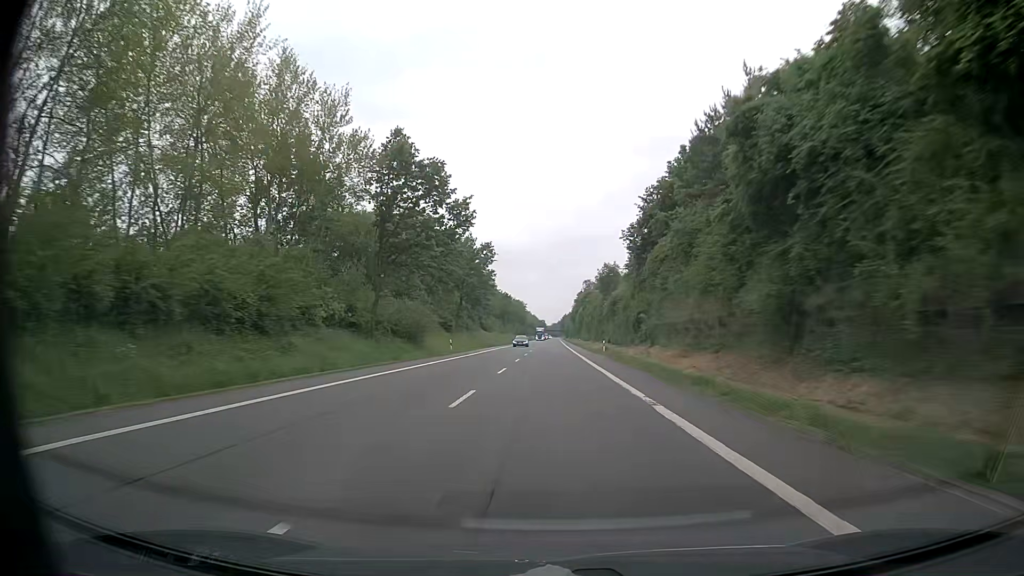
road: primary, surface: asphalt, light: Day
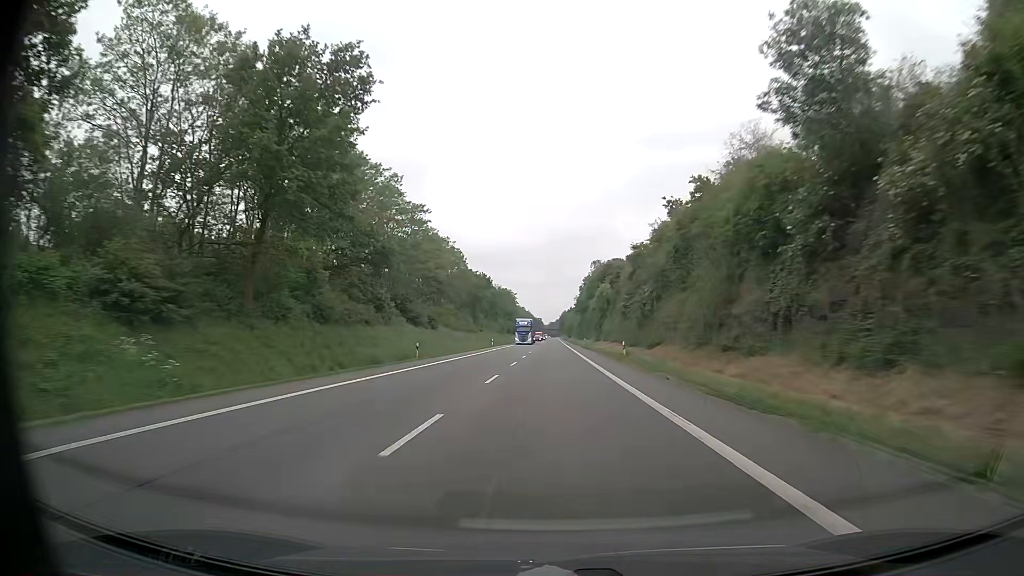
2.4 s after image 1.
(+0.2, +65.1) m; 0°
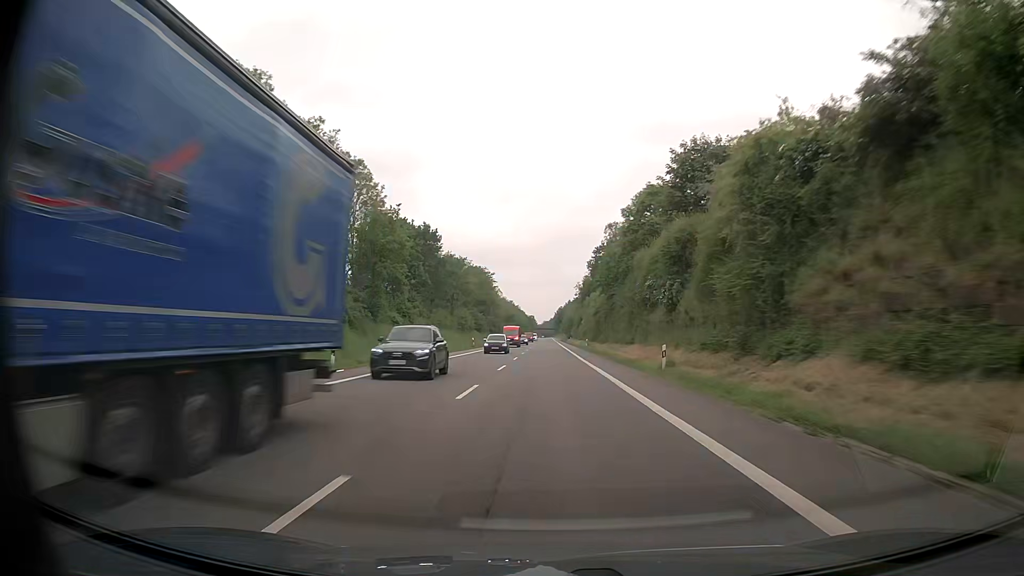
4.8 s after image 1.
(+0.4, +65.1) m; +1°
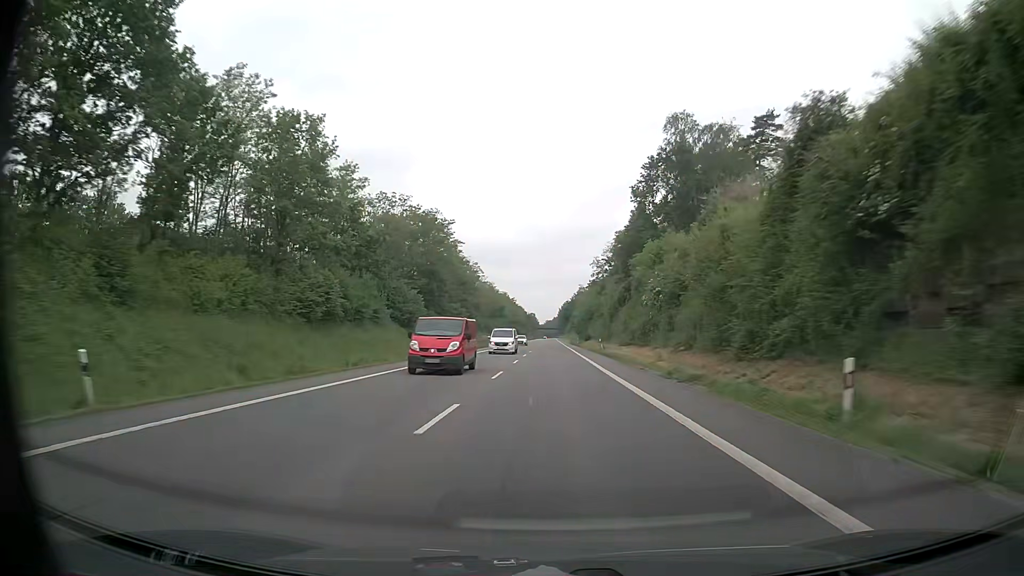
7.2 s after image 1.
(-0.3, +65.1) m; 0°
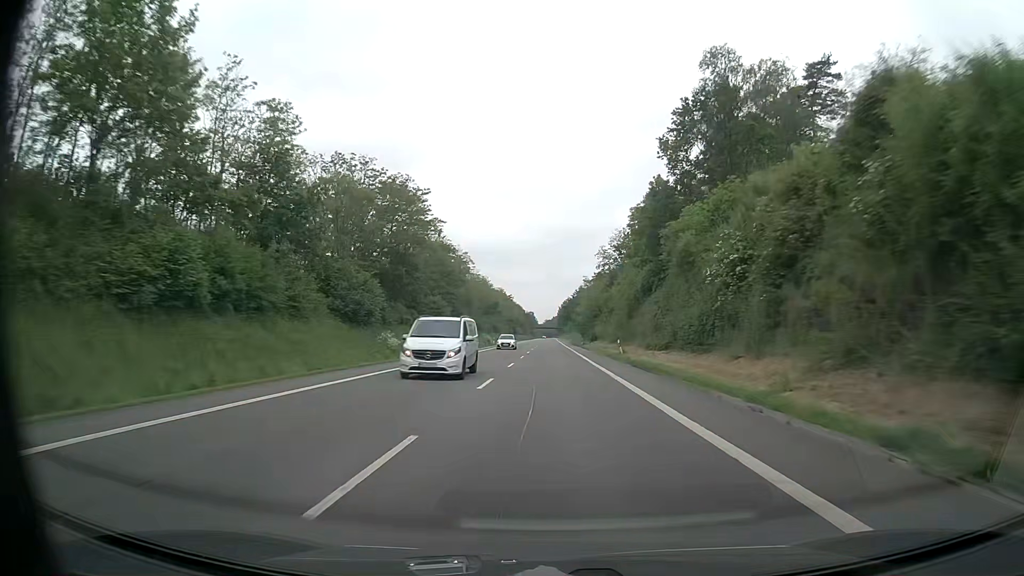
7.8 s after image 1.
(-0.1, +16.3) m; 0°
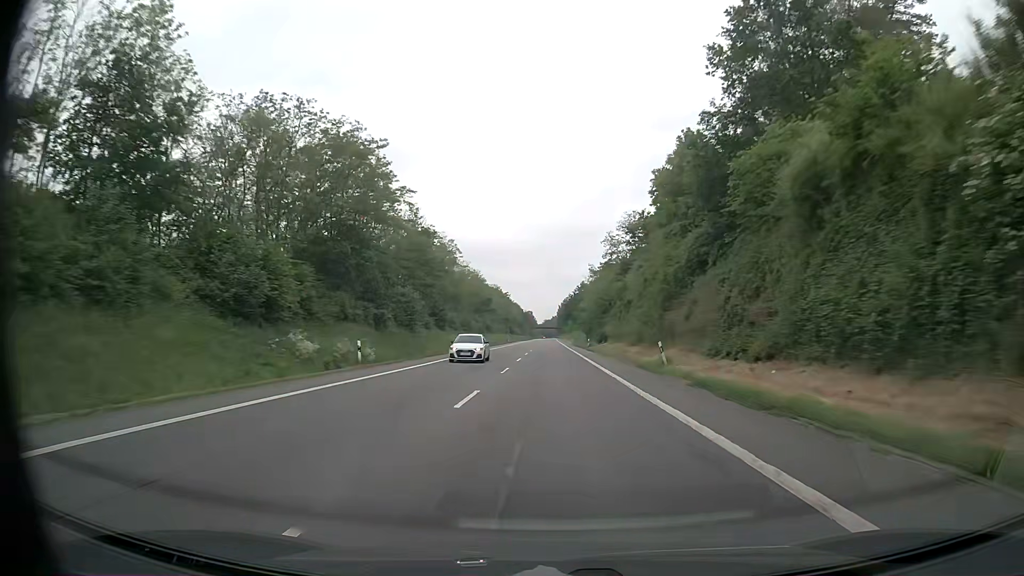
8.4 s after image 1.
(0.0, +16.3) m; 0°
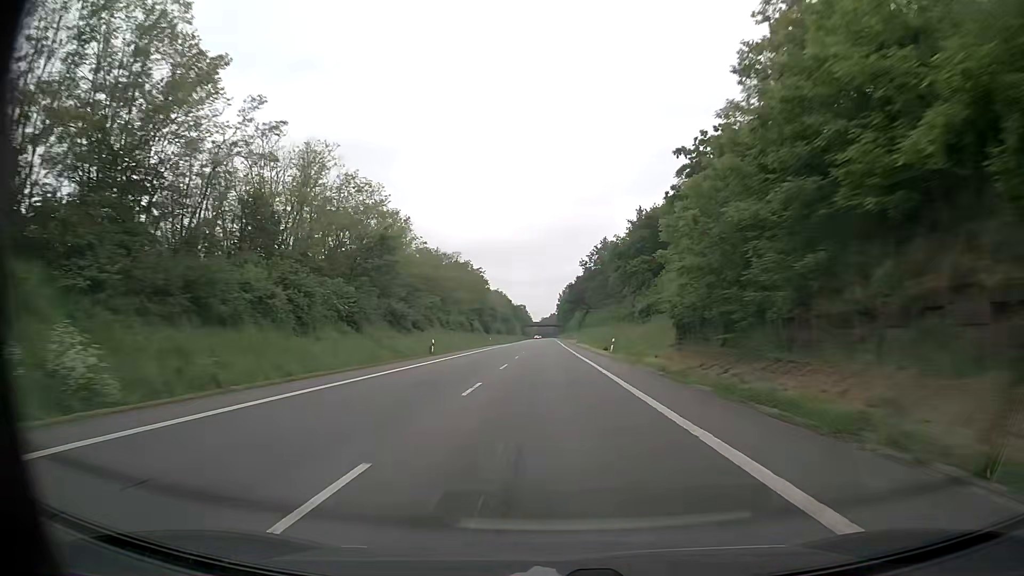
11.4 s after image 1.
(+0.3, +81.4) m; +1°
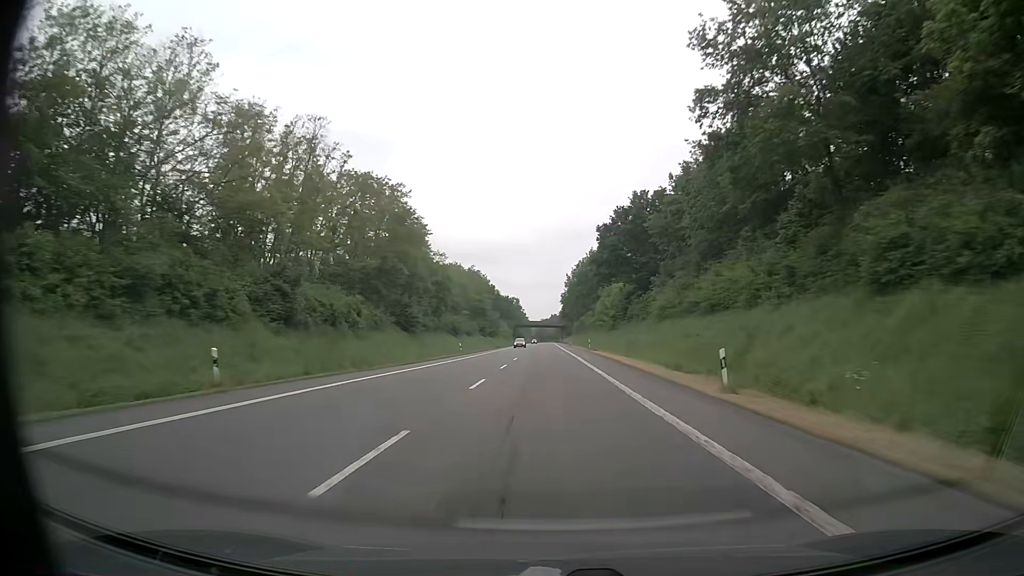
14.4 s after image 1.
(-0.8, +81.4) m; 0°
(0, +10) (0, +20) (0, +30) (0, +40) (0, +50) (0, +60) (0, +70) (0, +80) (0, +90) (0, +100) m
